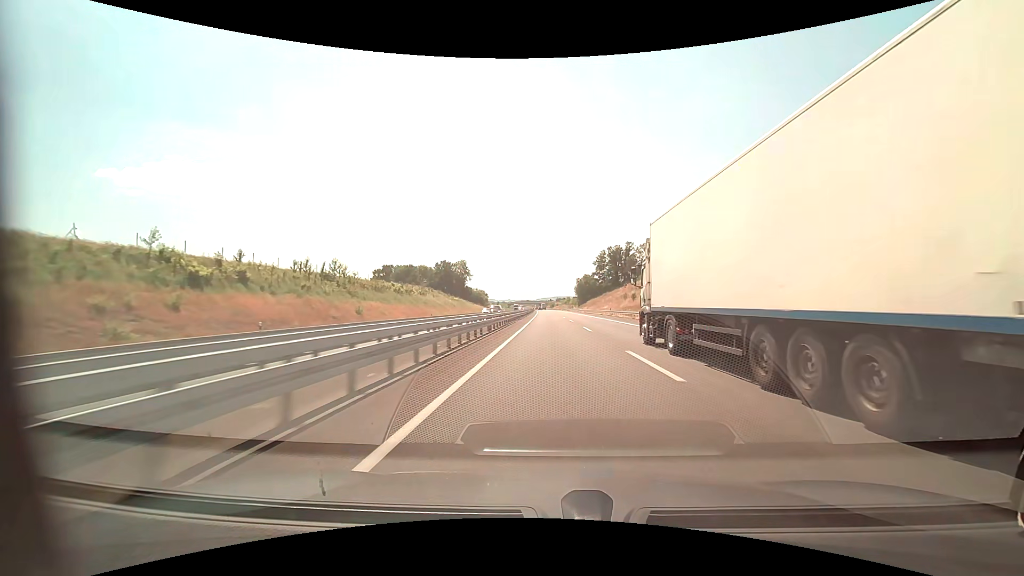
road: motorway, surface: asphalt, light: Day
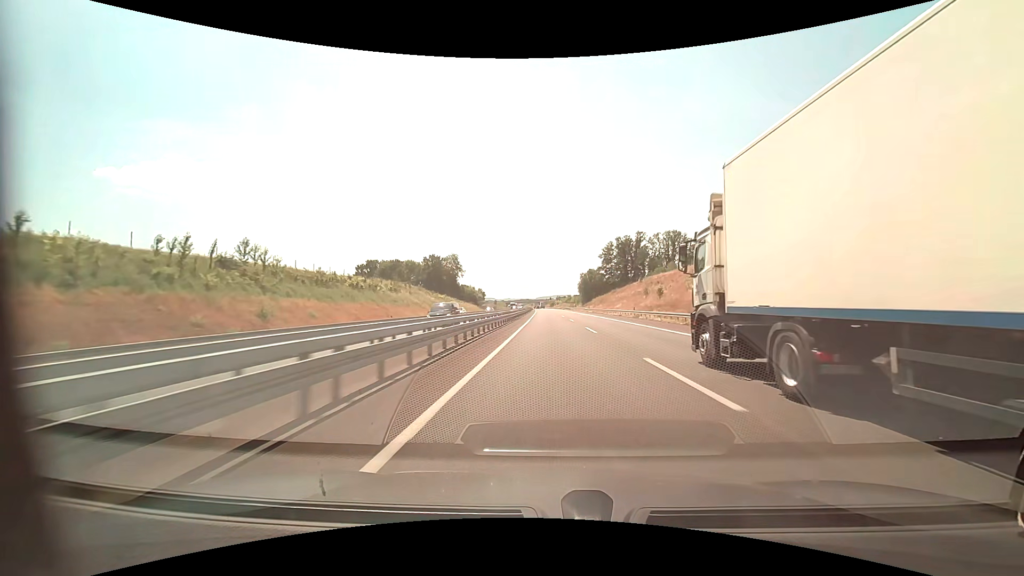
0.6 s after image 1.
(0.0, +20.7) m; 0°
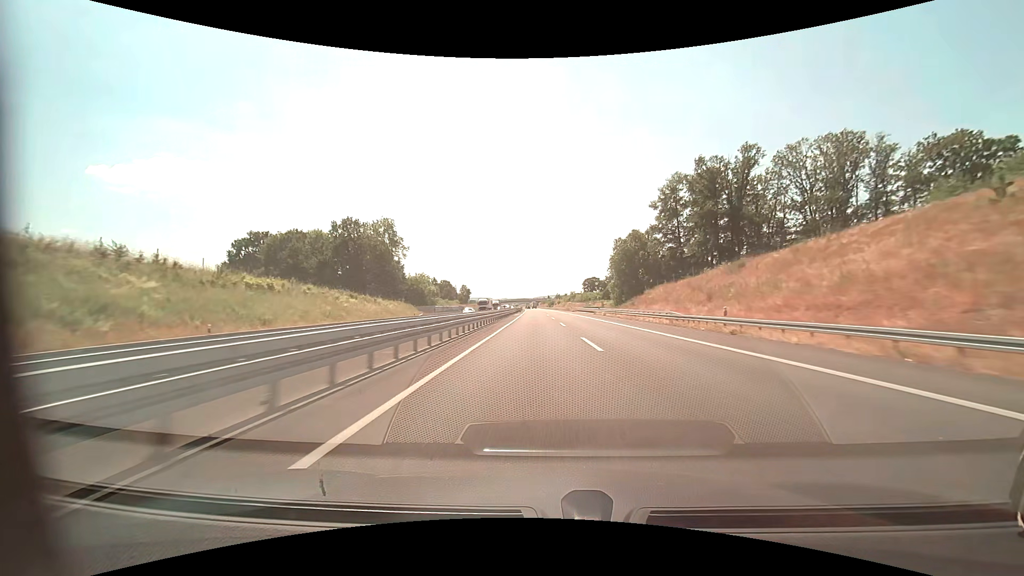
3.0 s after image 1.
(+0.1, +82.7) m; 0°
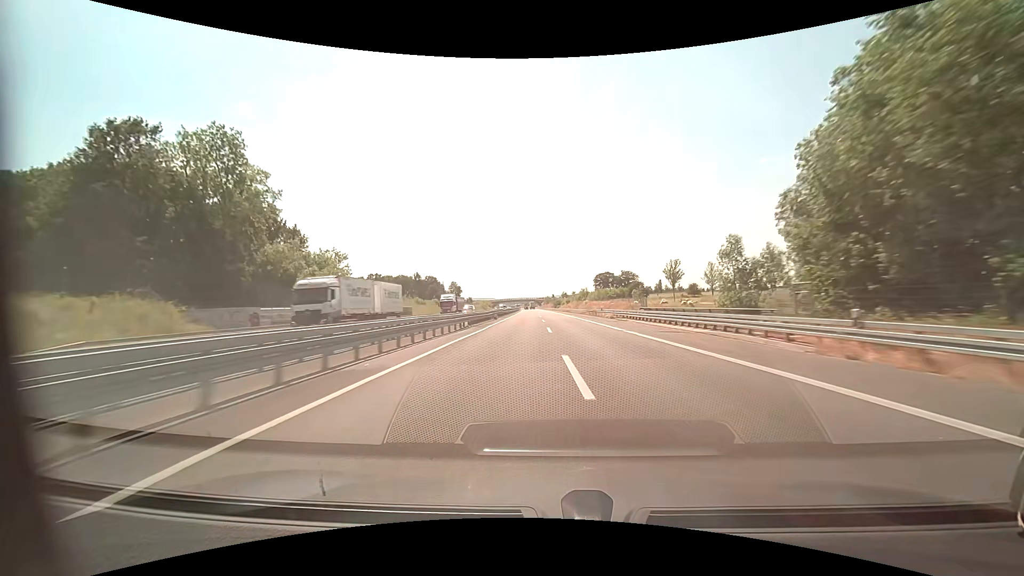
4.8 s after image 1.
(-0.2, +62.0) m; 0°
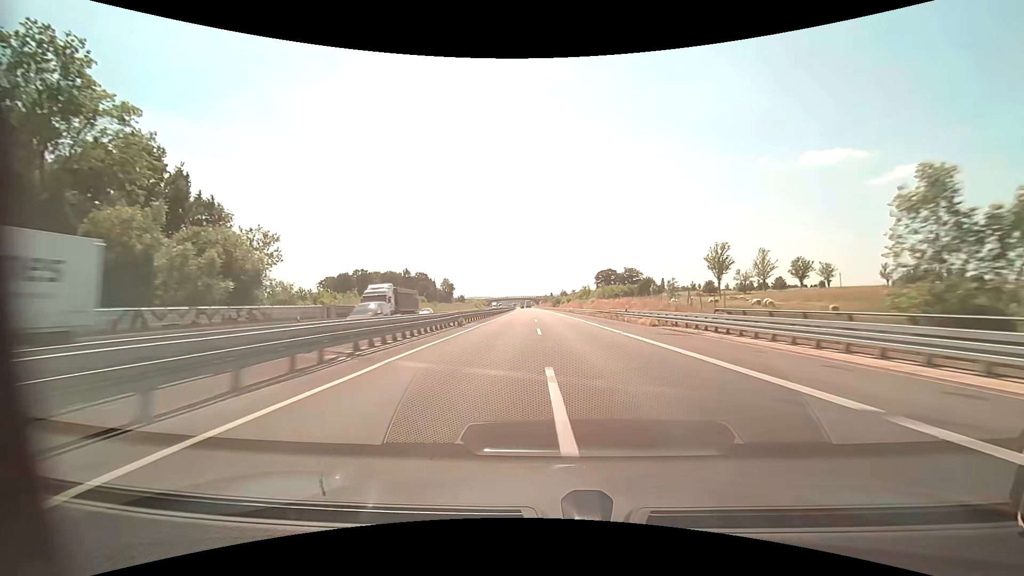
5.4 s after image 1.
(0.0, +20.7) m; 0°
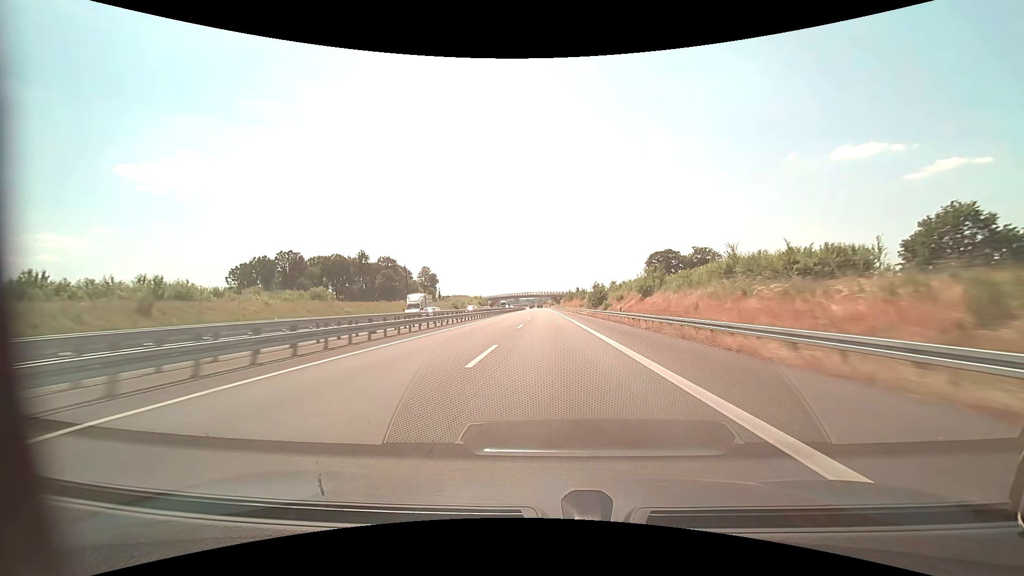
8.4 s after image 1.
(-0.8, +103.1) m; -2°
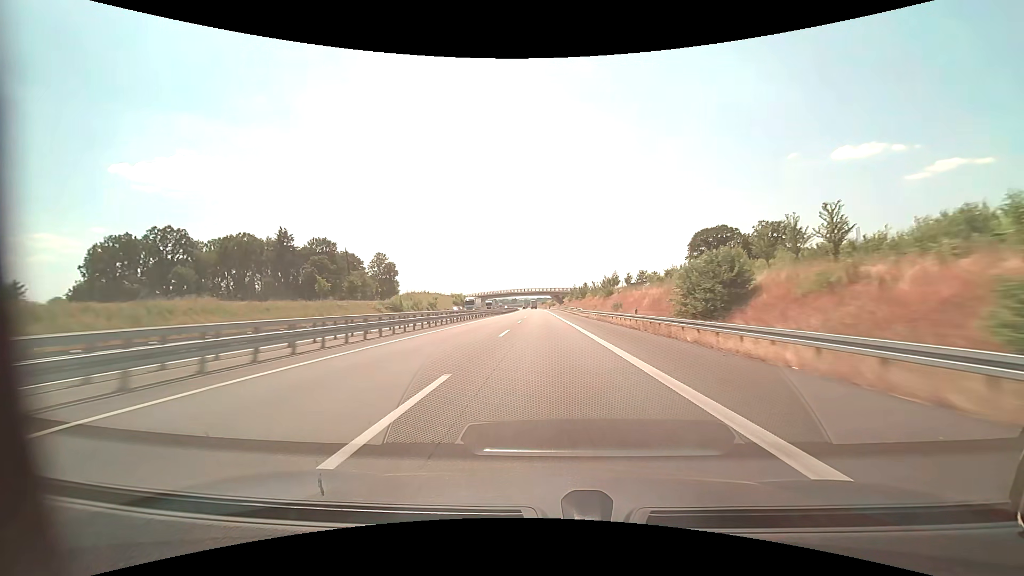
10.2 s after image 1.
(0.0, +61.7) m; 0°
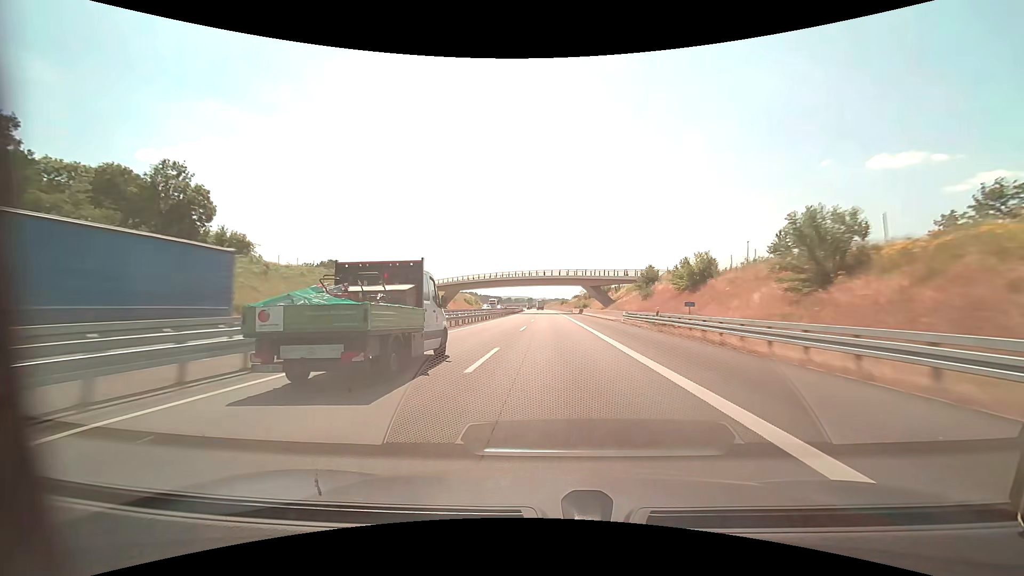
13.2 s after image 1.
(-1.7, +102.6) m; -2°
(0, +10) (0, +20) (0, +30) (0, +40) (0, +50) (0, +60) (0, +70) (0, +80) (0, +90) (0, +100) m
